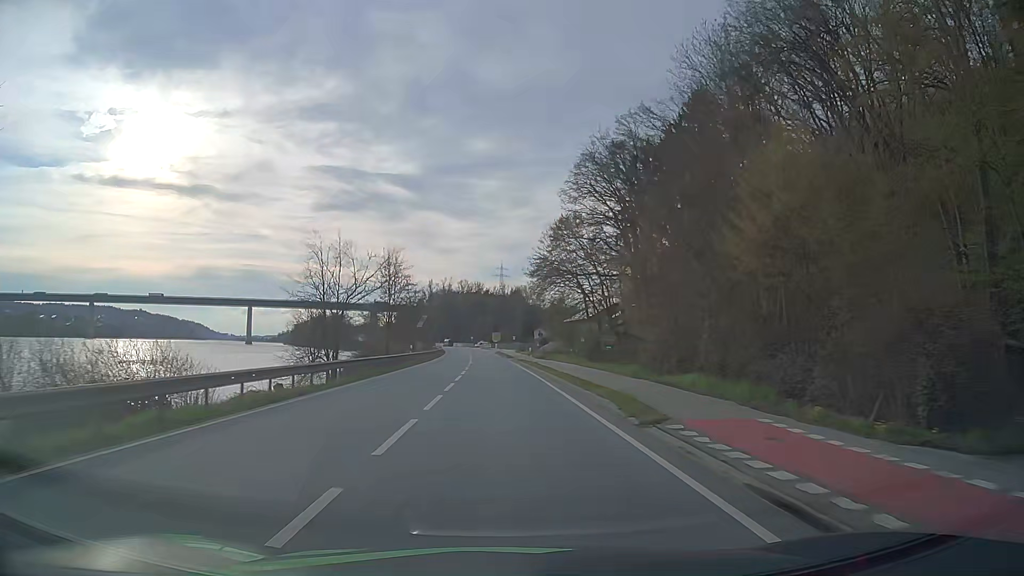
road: primary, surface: asphalt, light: Day
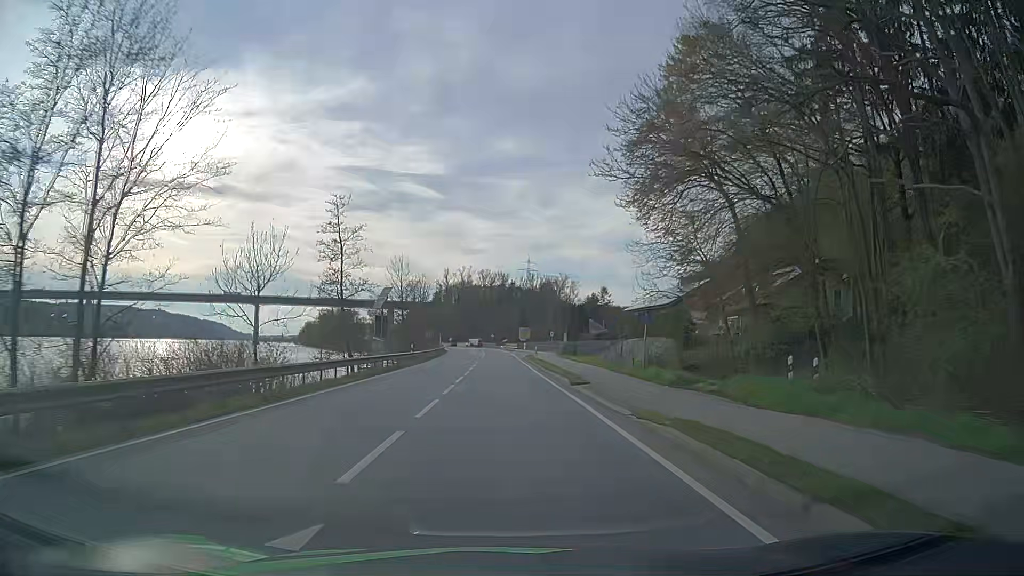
(-1.1, +49.8) m; -2°
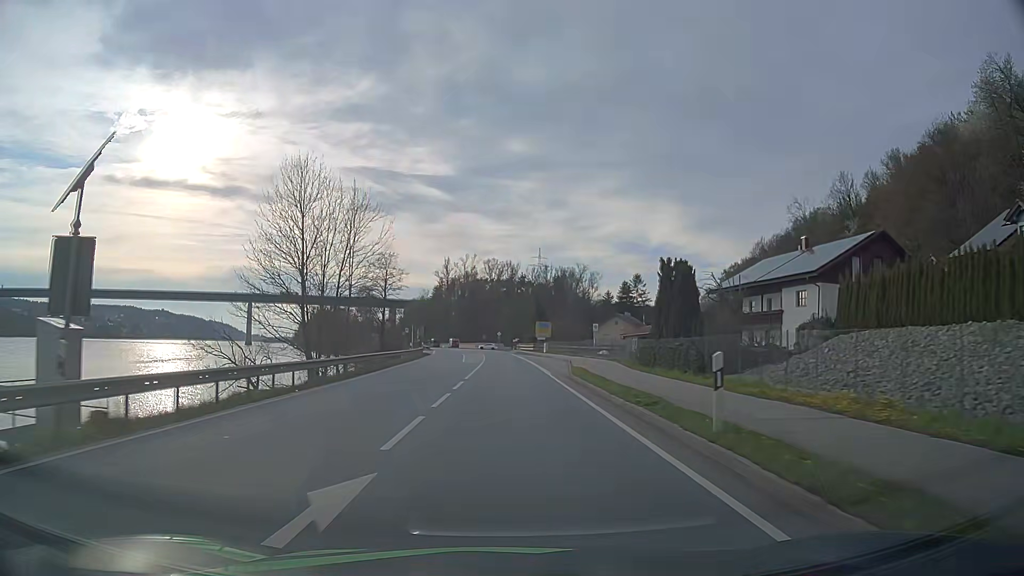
(-0.6, +39.8) m; -1°
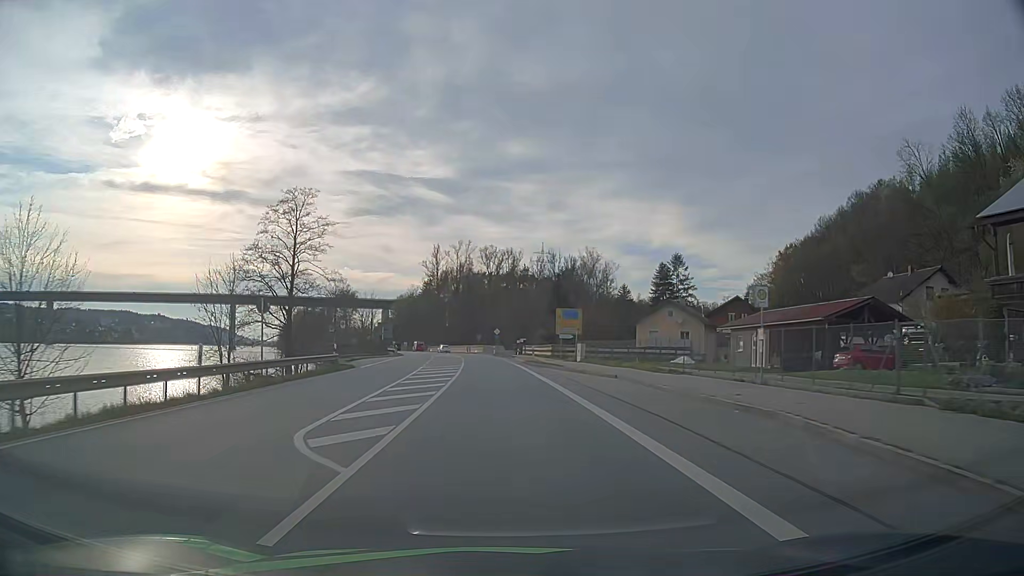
(+0.2, +39.8) m; 0°
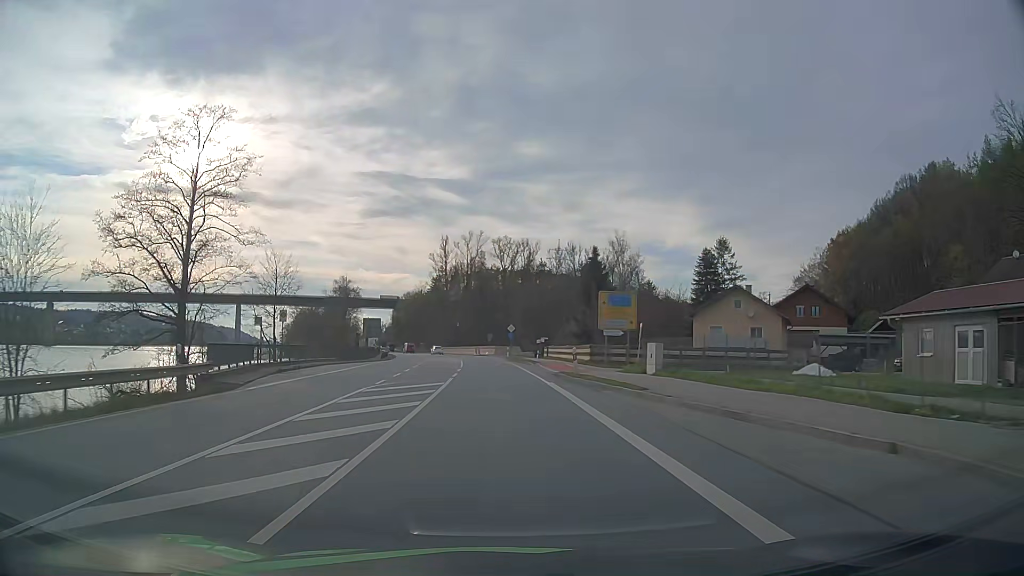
(-0.2, +19.8) m; -1°
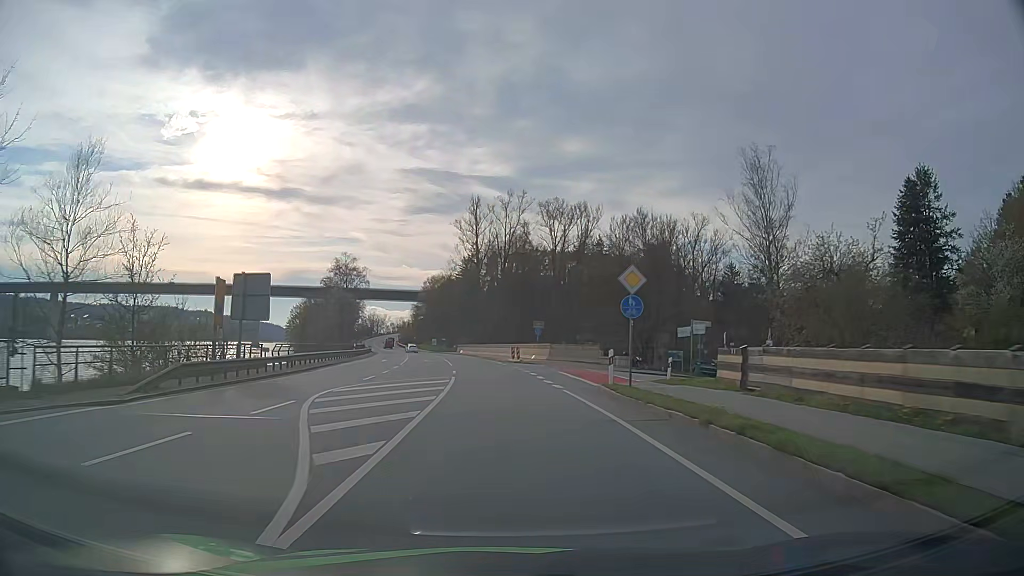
(-1.6, +49.3) m; -4°
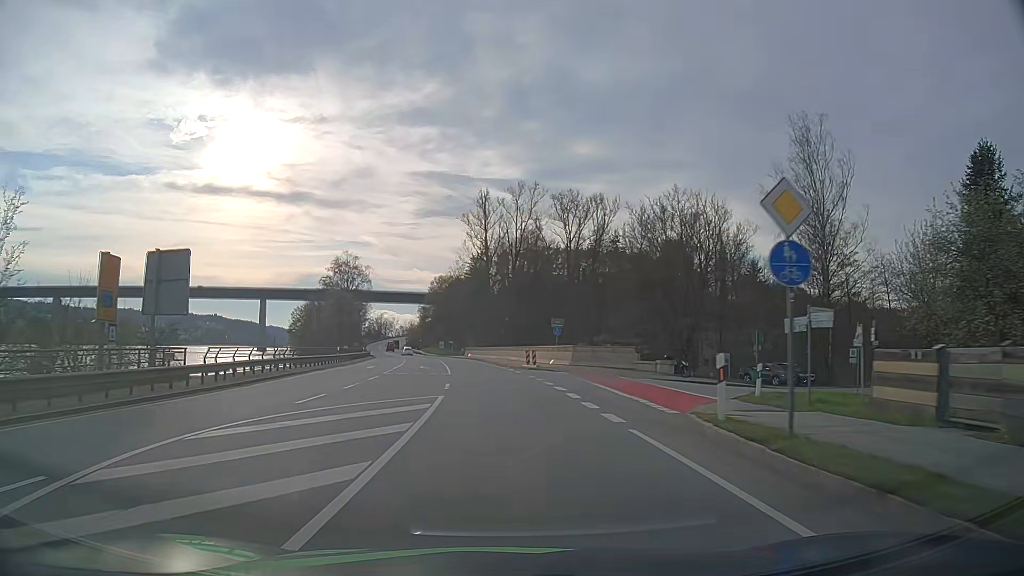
(-0.1, +9.8) m; -1°
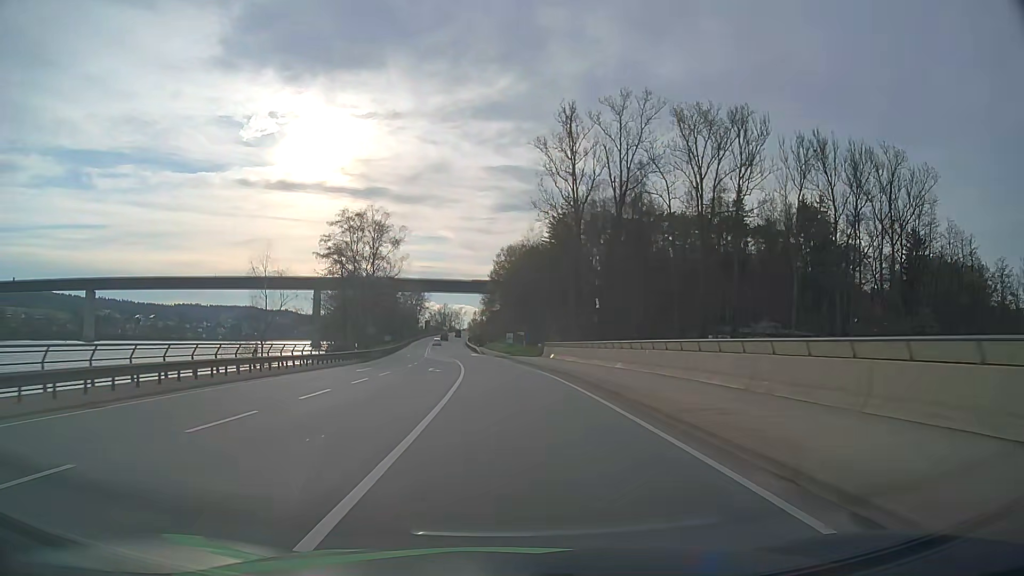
(-3.1, +48.9) m; -7°
(0, +10) (0, +20) (-1, +30) (-1, +40) (-2, +50) (-3, +60) (-4, +70) (-5, +80) (-6, +90) (-7, +100) m
